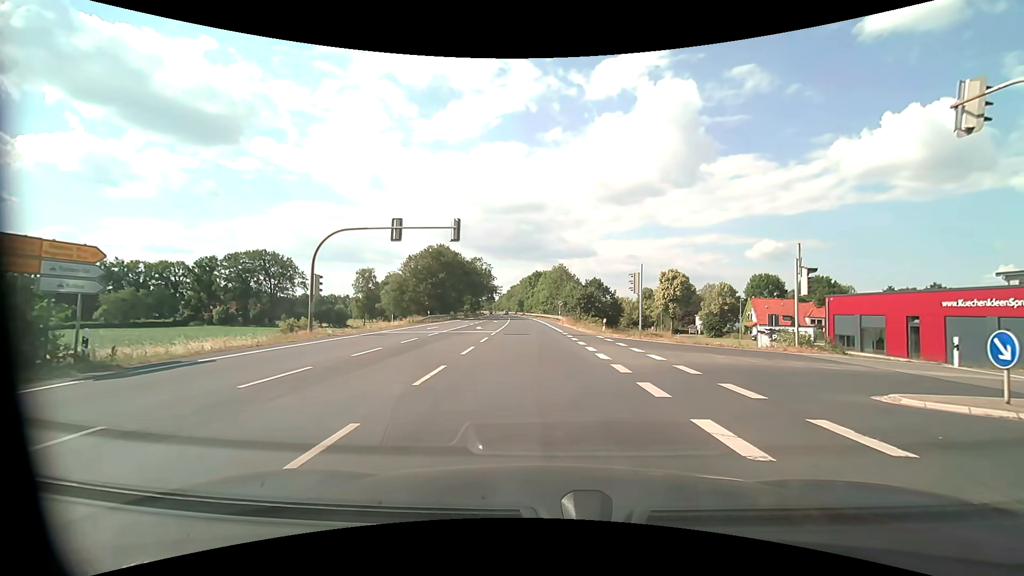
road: primary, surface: asphalt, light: Day
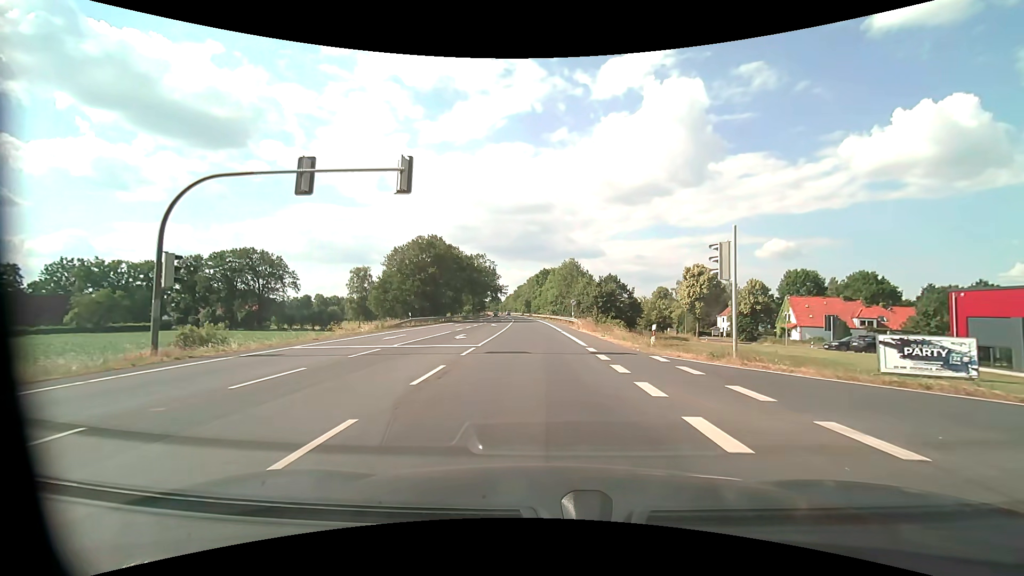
(-0.1, +12.5) m; -1°
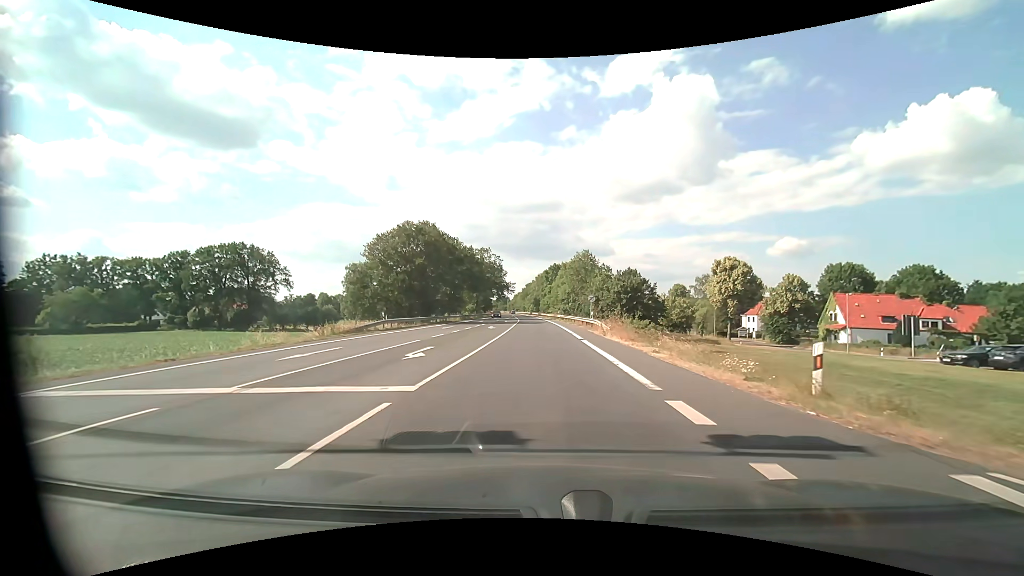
(-0.1, +11.2) m; -1°
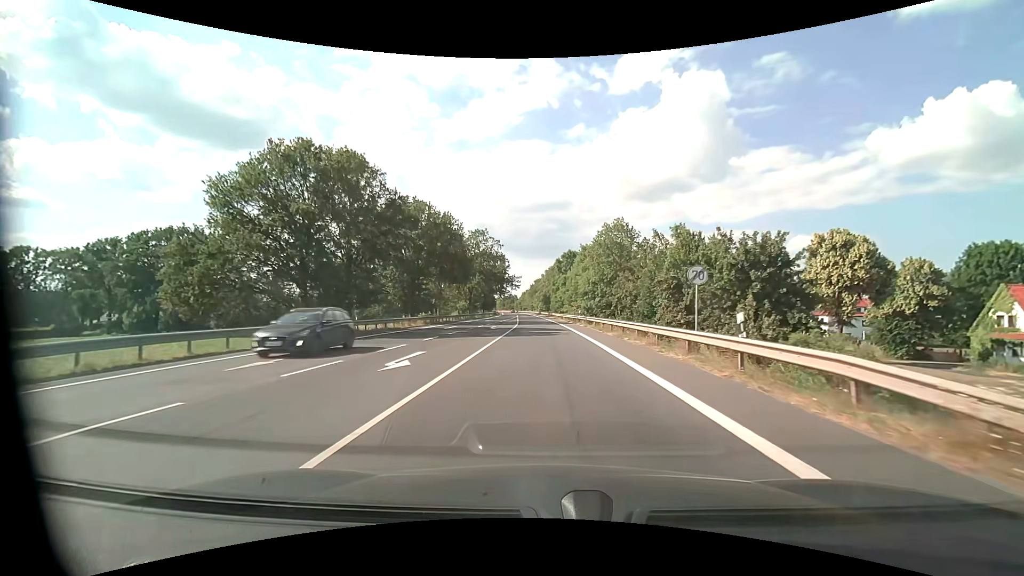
(-0.4, +28.6) m; -1°
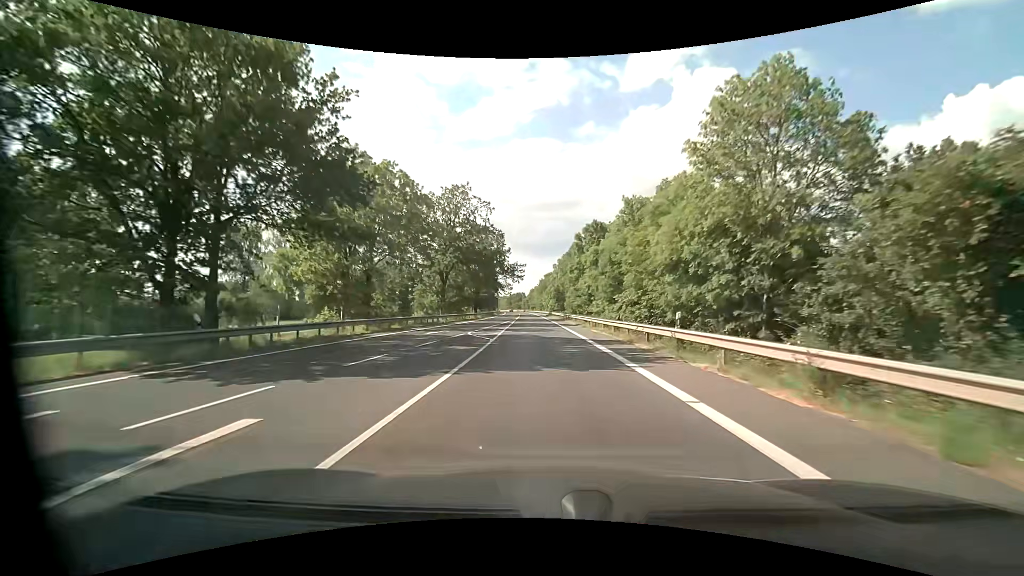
(-0.2, +35.5) m; -1°
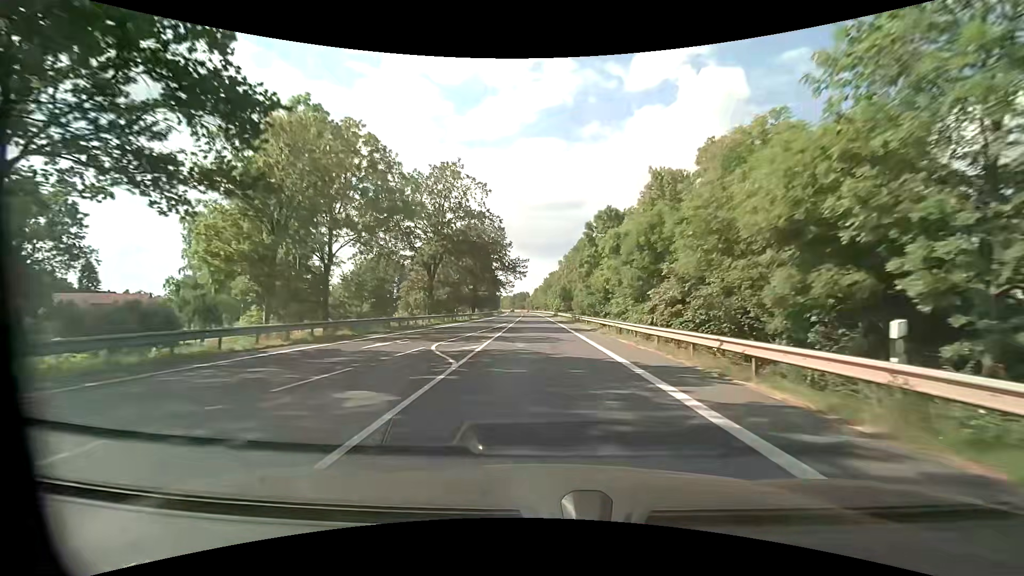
(0.0, +9.9) m; 0°
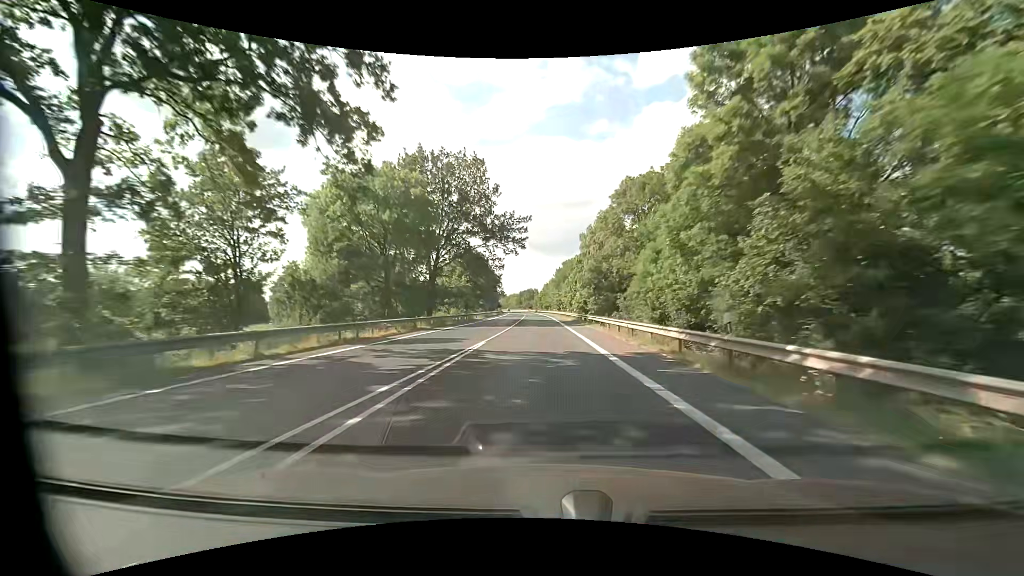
(-0.5, +43.6) m; -1°
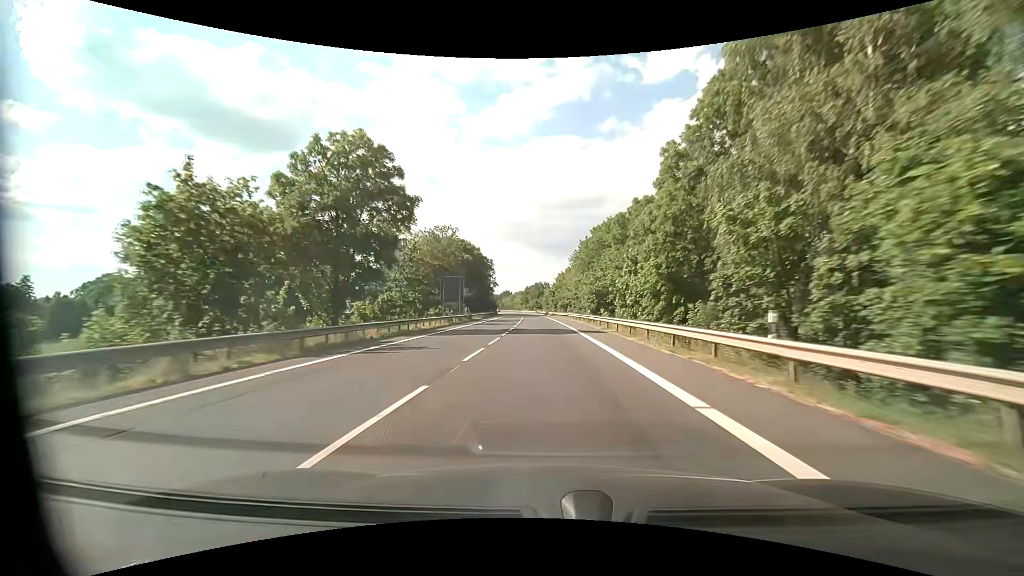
(-0.8, +63.1) m; -1°
(0, +10) (0, +20) (0, +30) (0, +40) (-1, +50) (-1, +60) (-1, +70) (-2, +80) (-2, +90) (-3, +100) m
